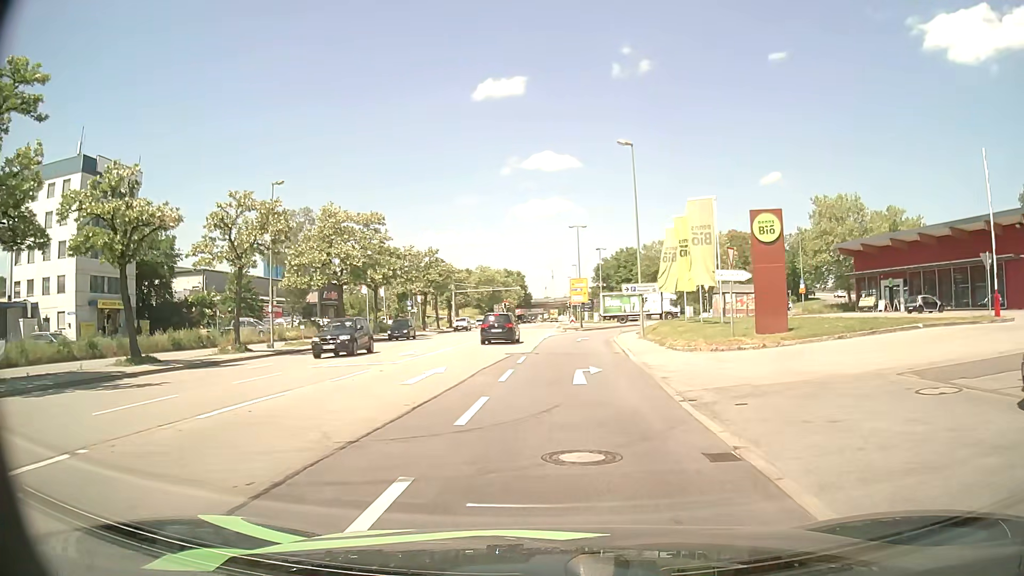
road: primary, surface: asphalt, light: Day
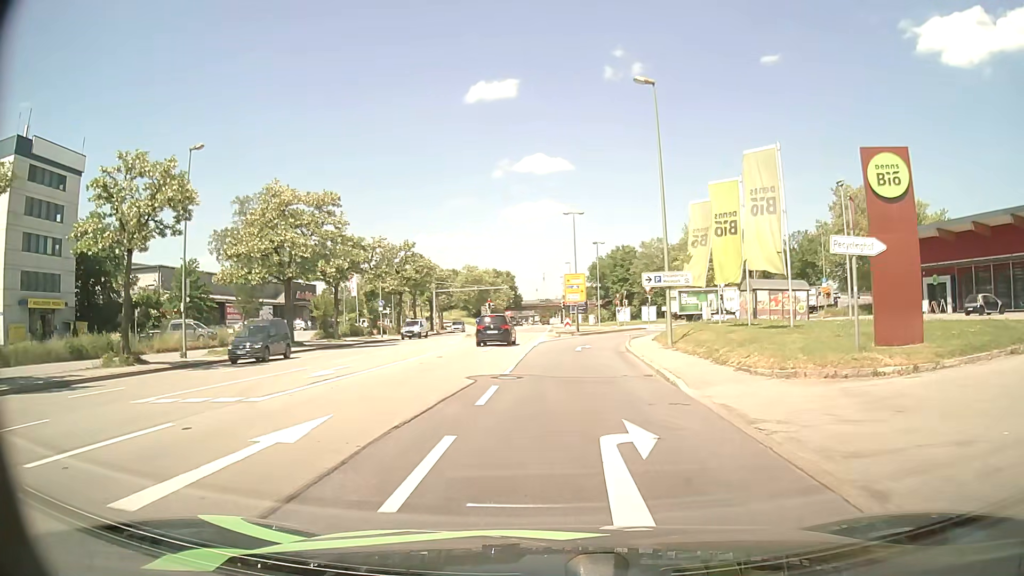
(0.0, +9.8) m; +1°
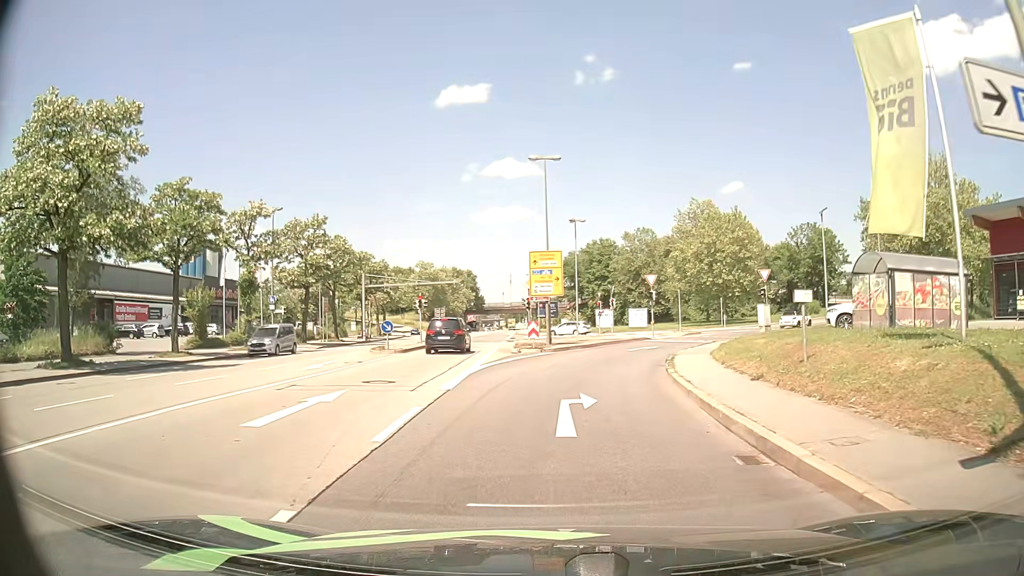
(+0.6, +20.8) m; +3°
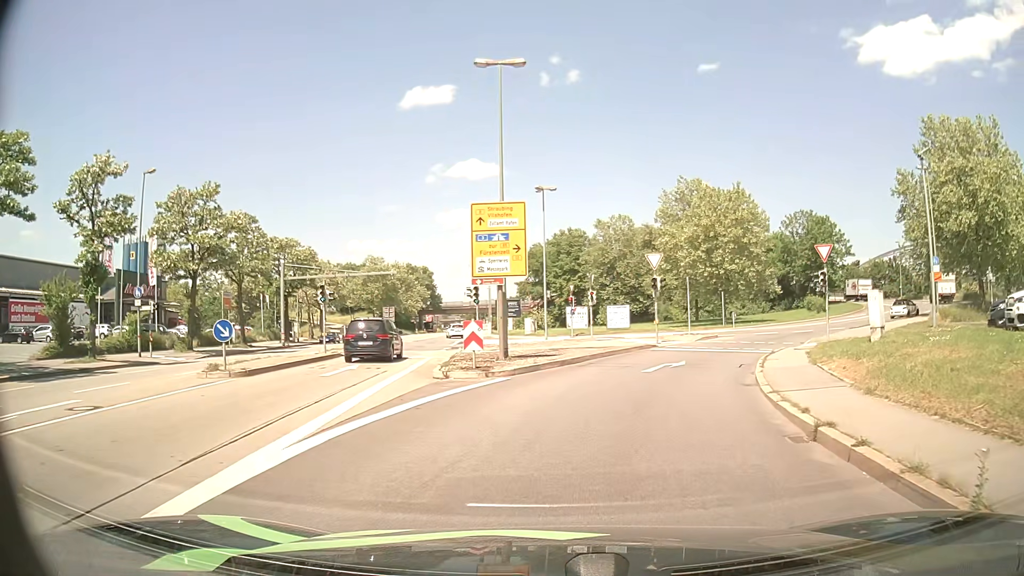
(0.0, +14.1) m; +2°
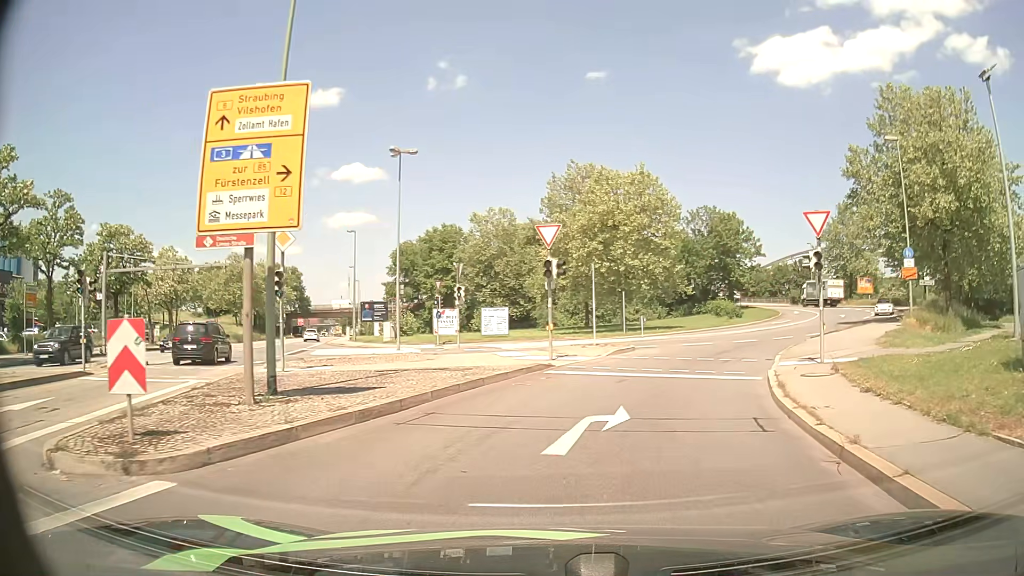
(+1.0, +10.8) m; +11°
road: primary_link
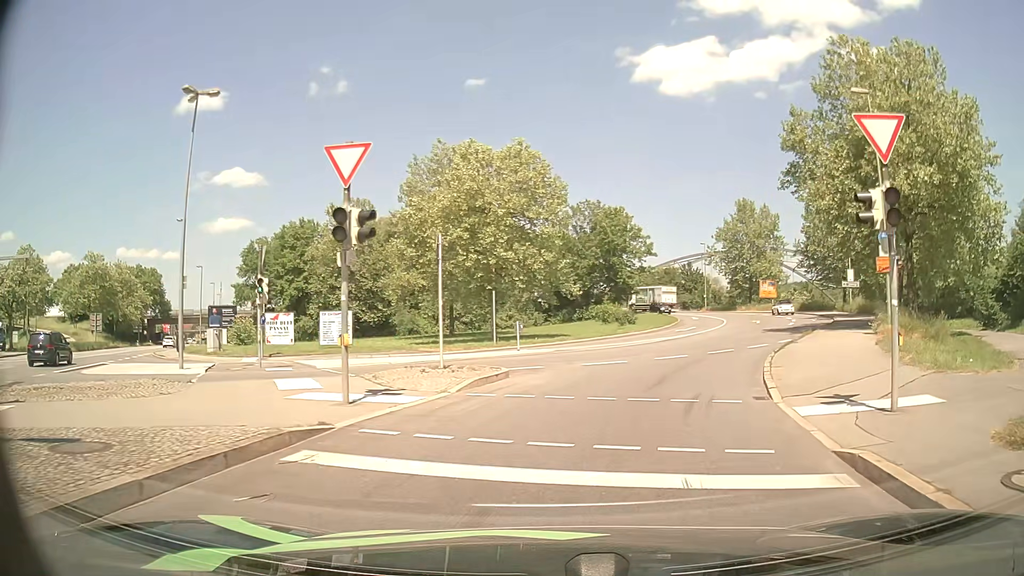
(+0.9, +10.1) m; +10°
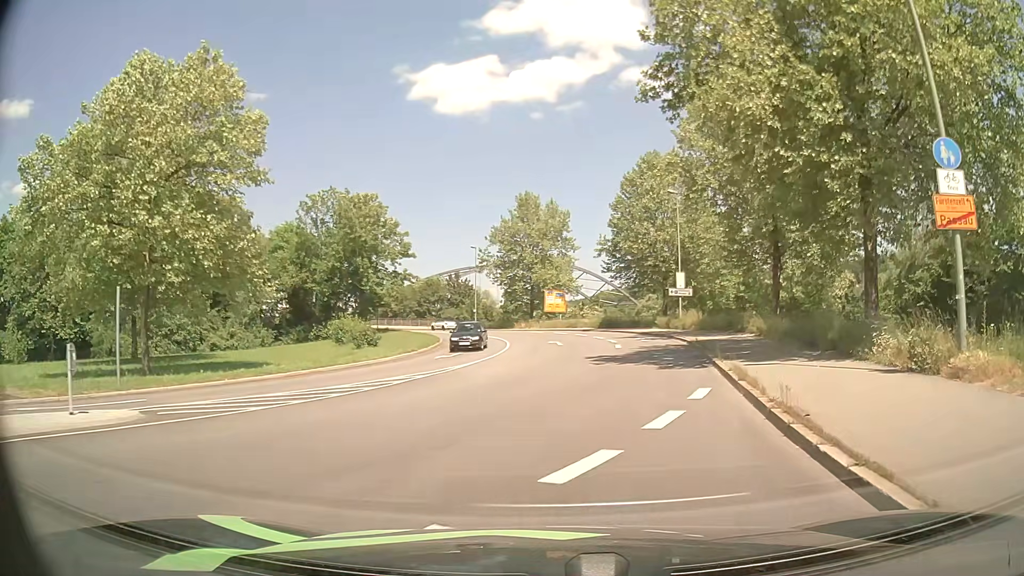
(+3.2, +17.6) m; +20°
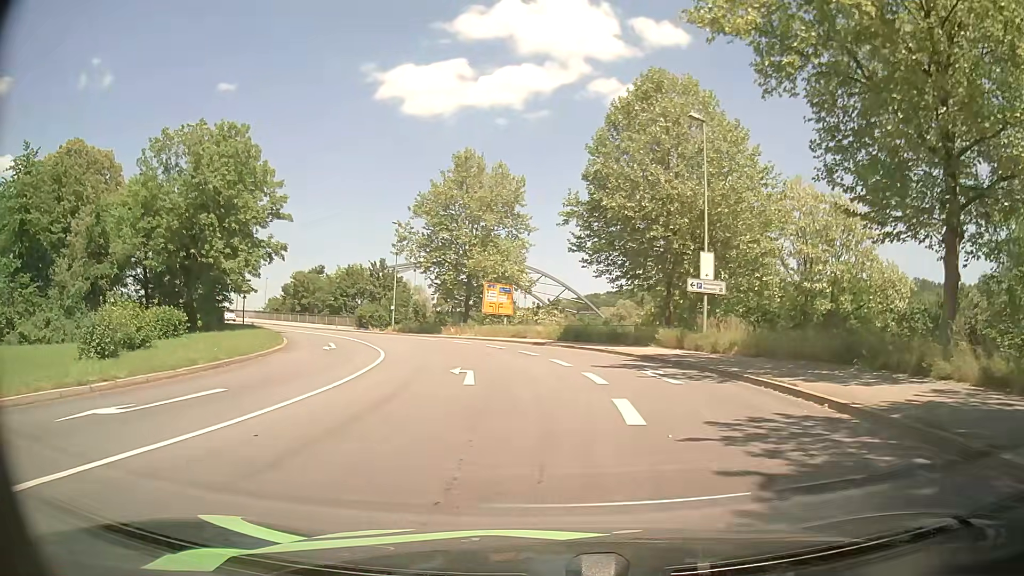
(+1.6, +21.6) m; +5°
(0, +10) (-2, +20) (-4, +30) (-7, +39) (-12, +48) (-18, +56) (-26, +62) (-33, +69) (-41, +76) (-48, +82) m
